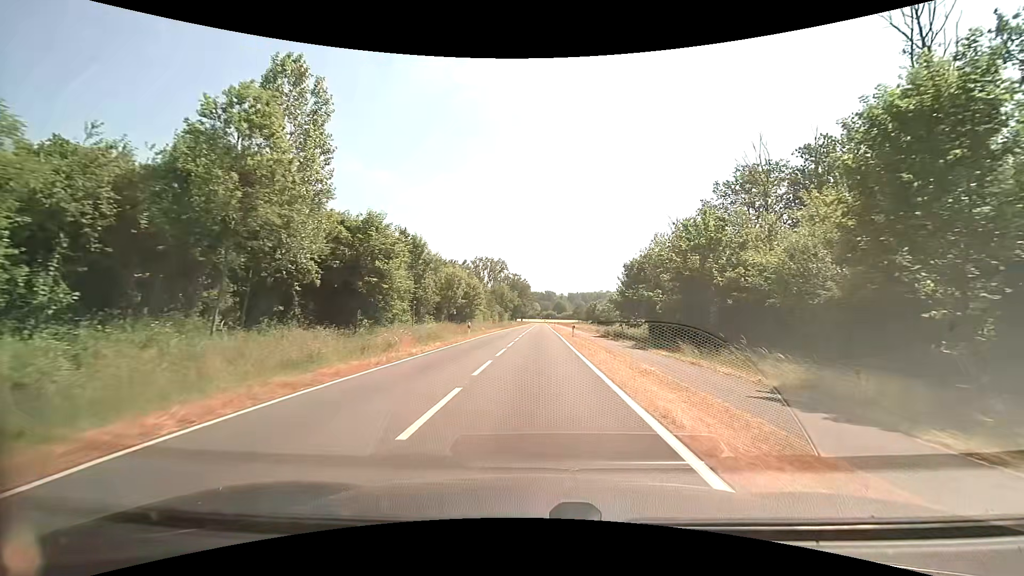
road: tertiary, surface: asphalt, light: Day
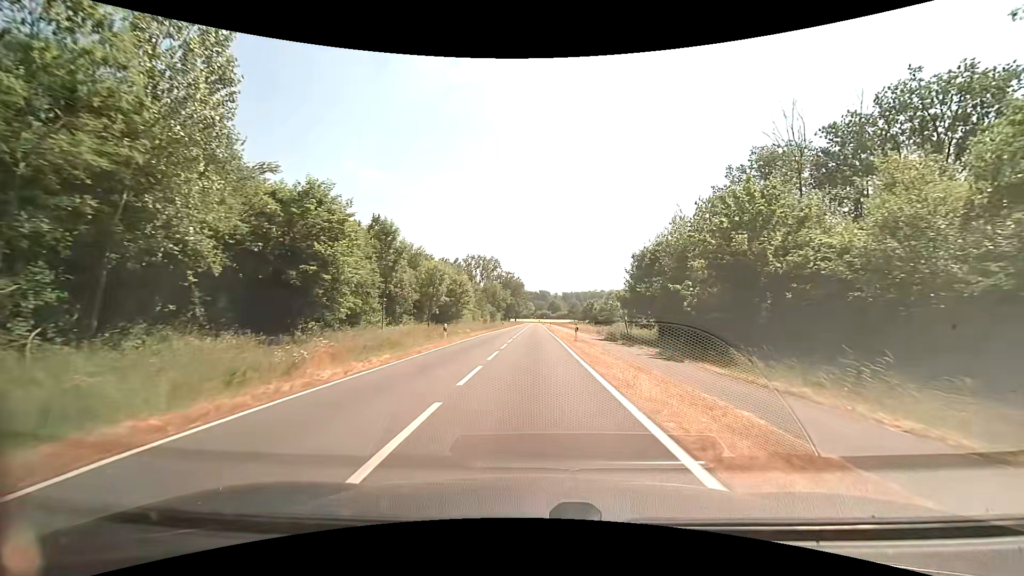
(+0.1, +7.6) m; +1°
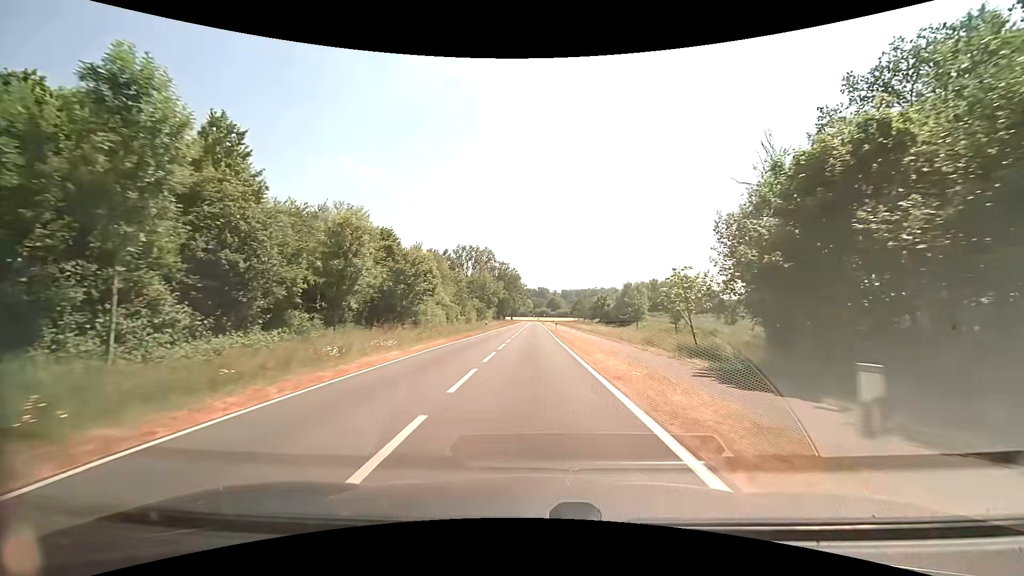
(0.0, +25.3) m; 0°
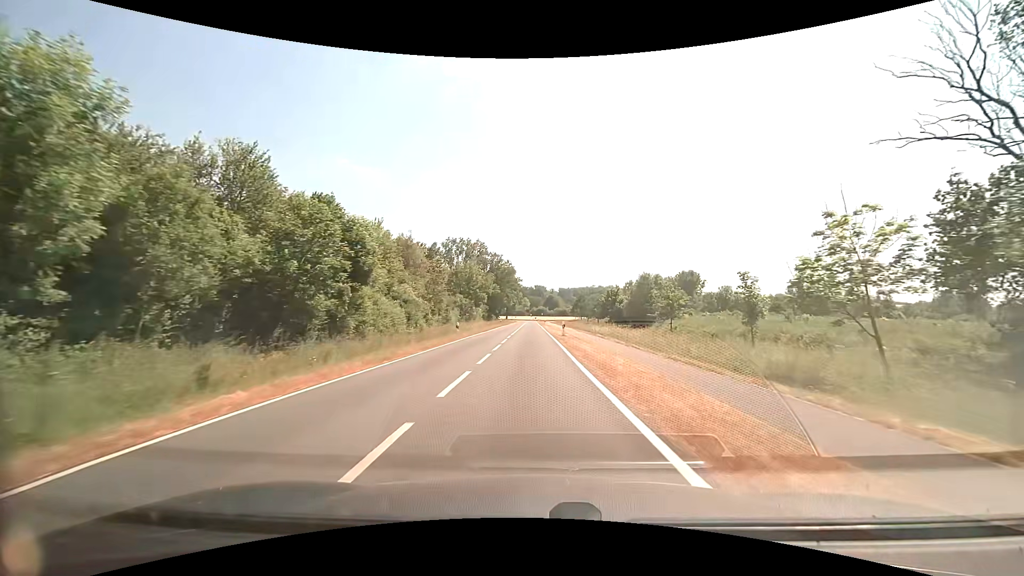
(0.0, +18.5) m; 0°
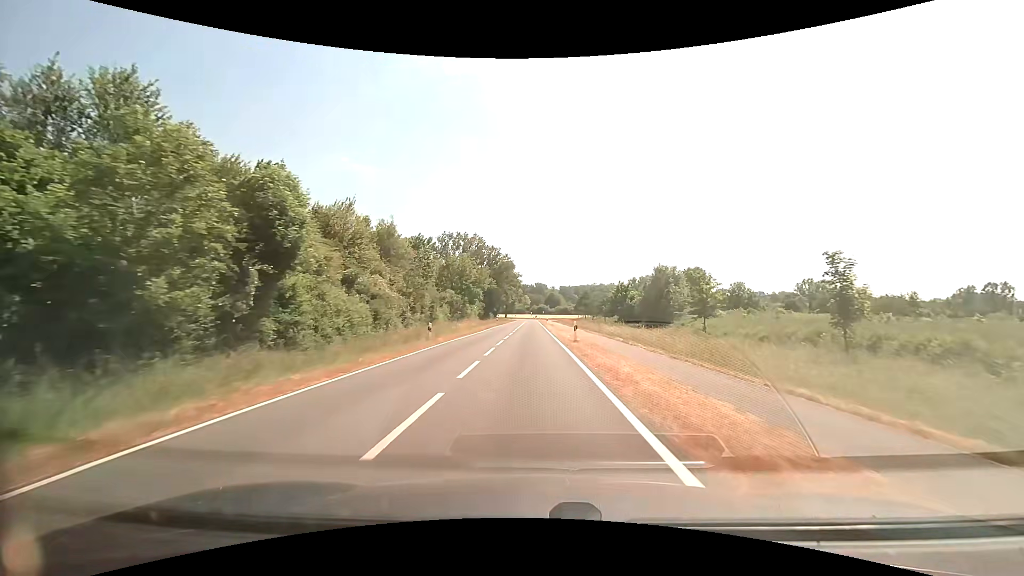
(0.0, +9.7) m; 0°
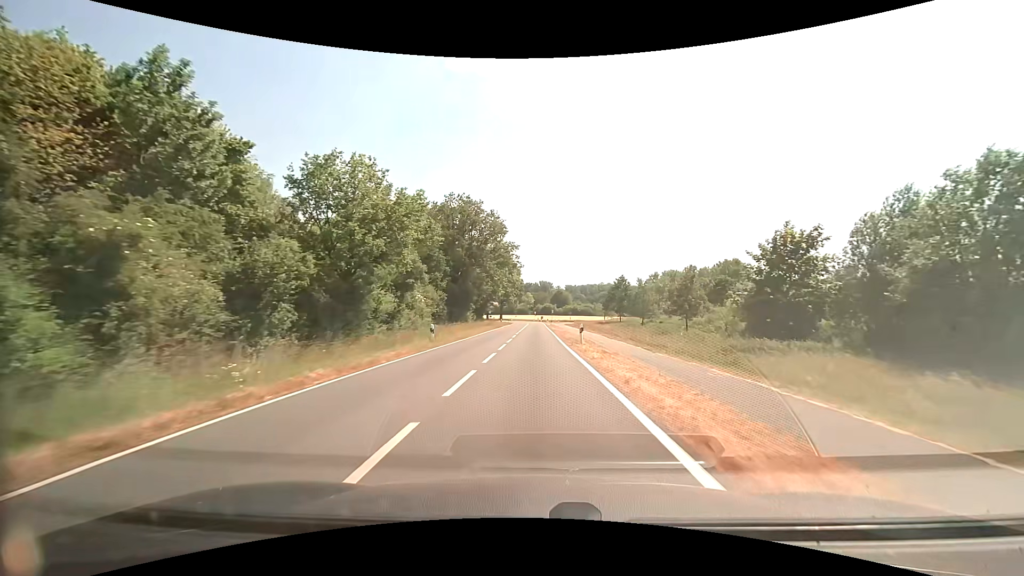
(0.0, +50.5) m; 0°
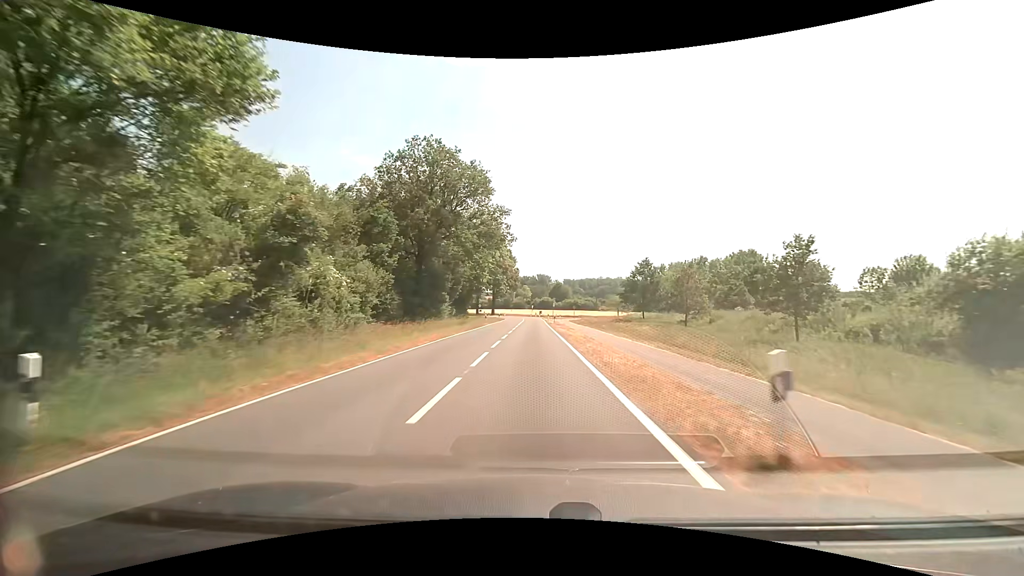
(+0.1, +20.3) m; 0°
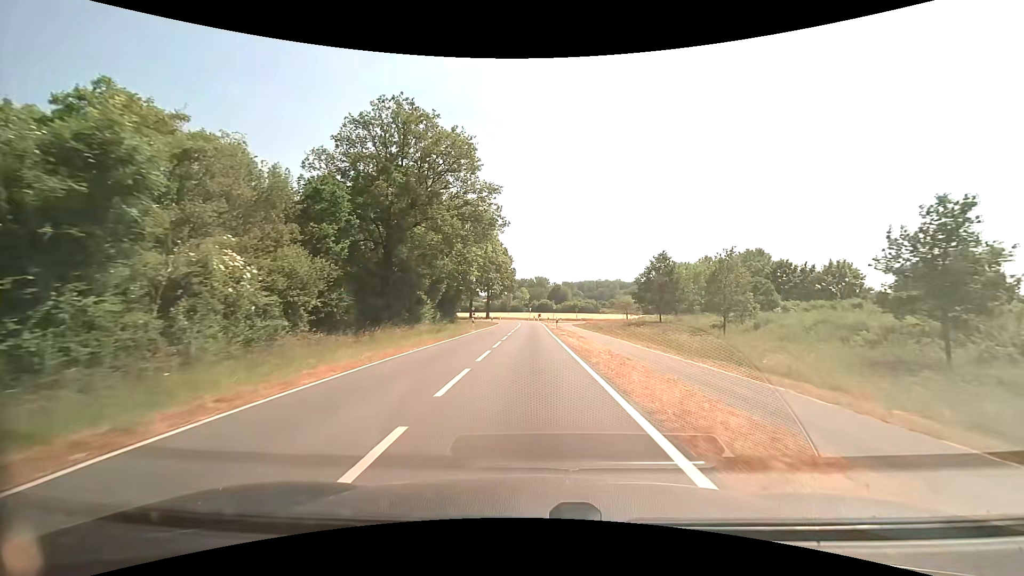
(0.0, +9.9) m; 0°
(0, +10) (0, +20) (0, +30) (0, +40) (0, +50) (0, +60) (0, +70) (-1, +80) (-3, +90) (-7, +99) m
